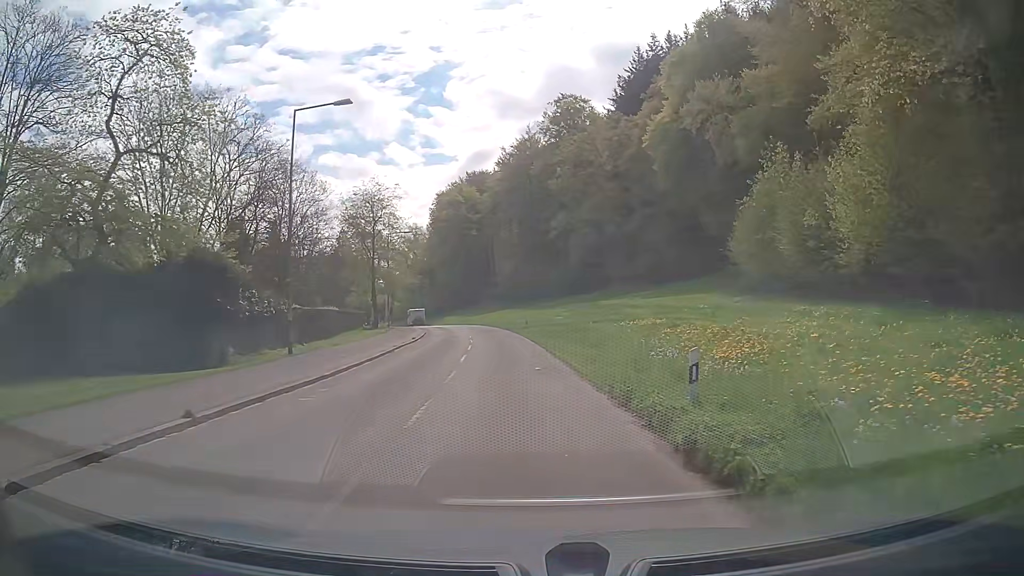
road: unclassified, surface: asphalt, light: Day
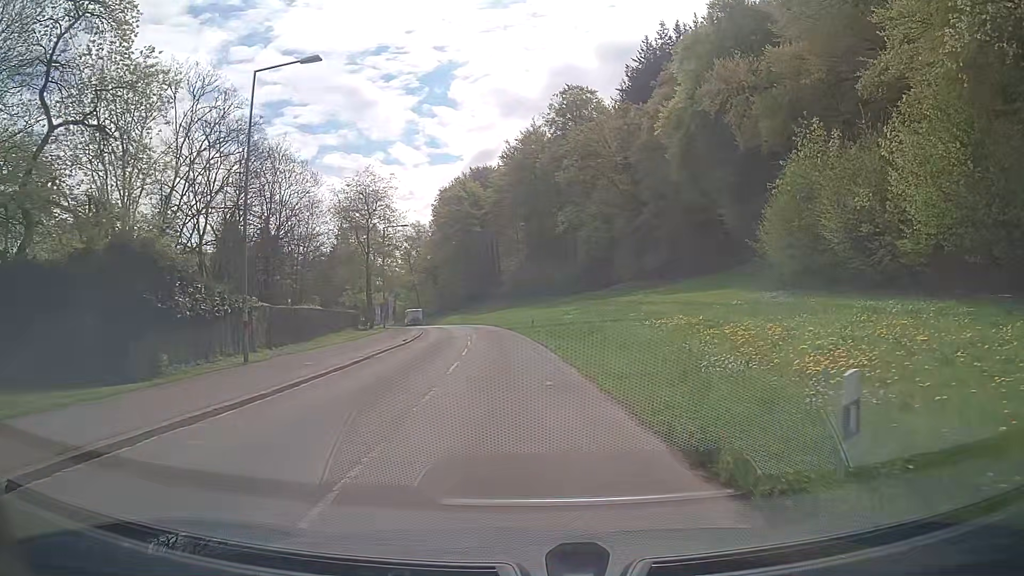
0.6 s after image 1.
(0.0, +4.5) m; 0°
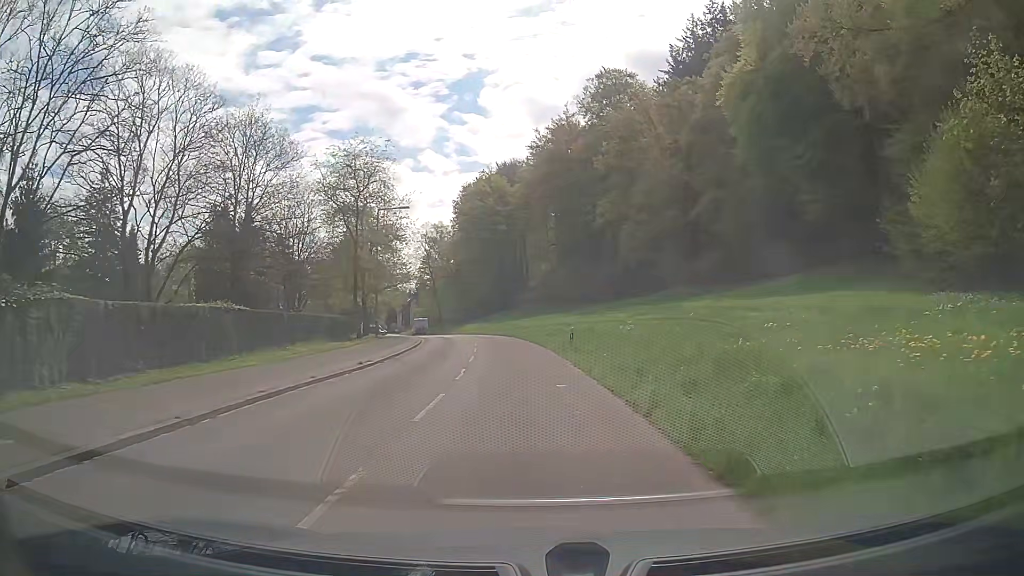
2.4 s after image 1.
(-0.3, +13.3) m; -3°
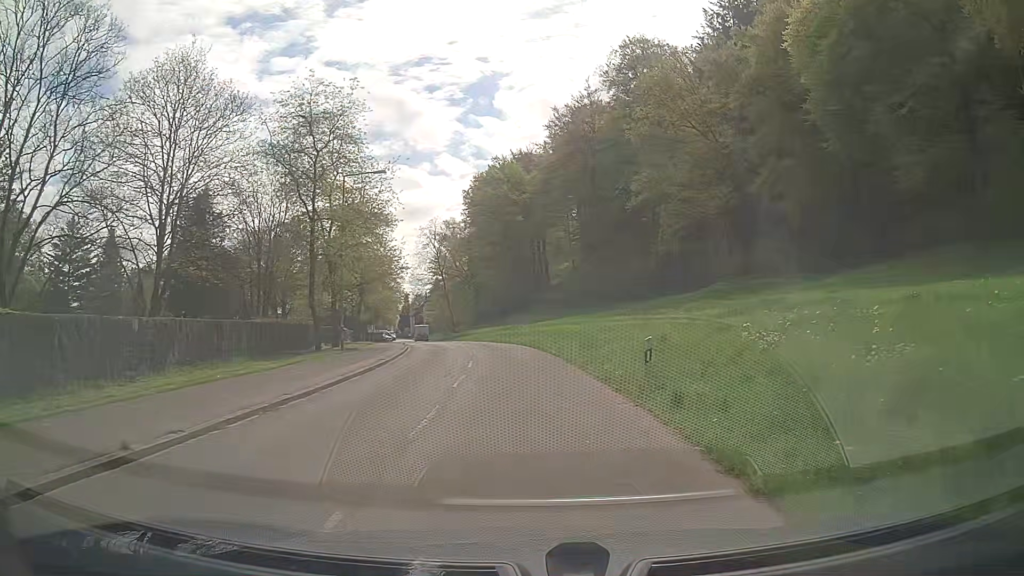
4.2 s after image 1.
(-0.1, +13.1) m; -1°
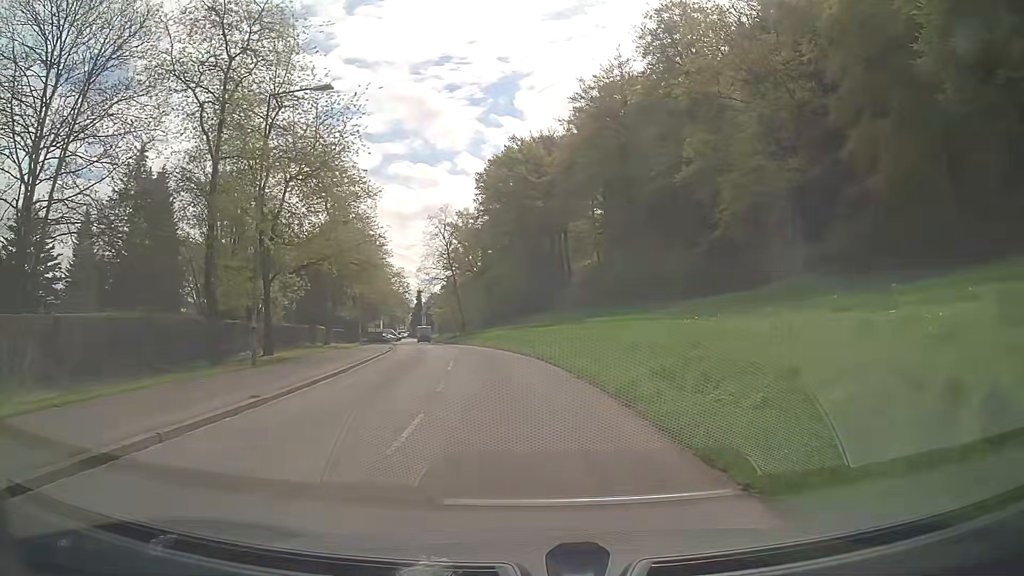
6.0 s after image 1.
(-0.2, +13.2) m; -2°
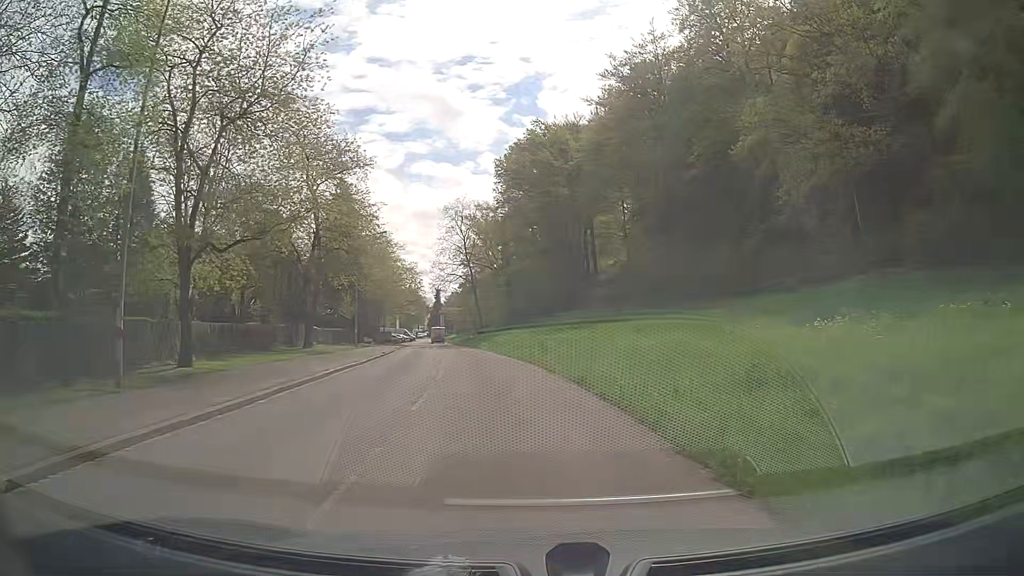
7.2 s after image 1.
(-0.1, +8.9) m; -1°
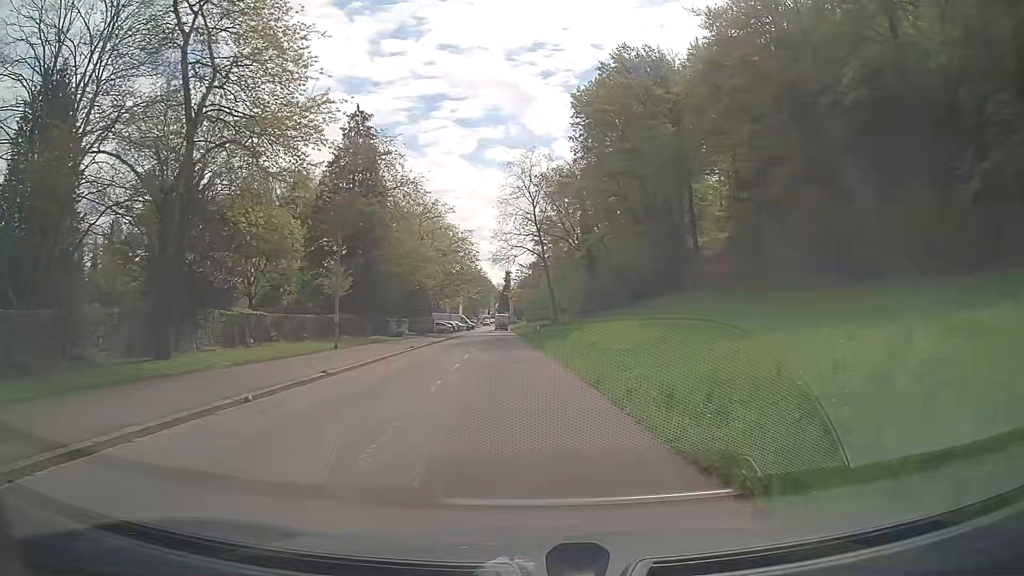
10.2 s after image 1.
(-1.4, +22.4) m; -7°
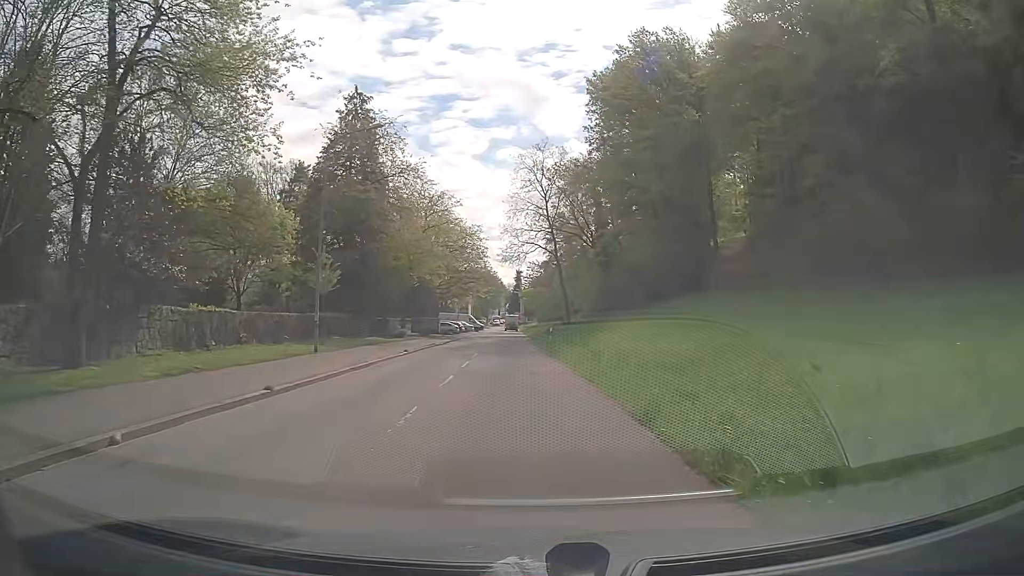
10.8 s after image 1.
(0.0, +4.6) m; -1°
(0, +10) (0, +20) (0, +30) (-1, +40) (-1, +50) (-1, +60) (-1, +70) (-1, +80) (-1, +90) (-1, +100) m
